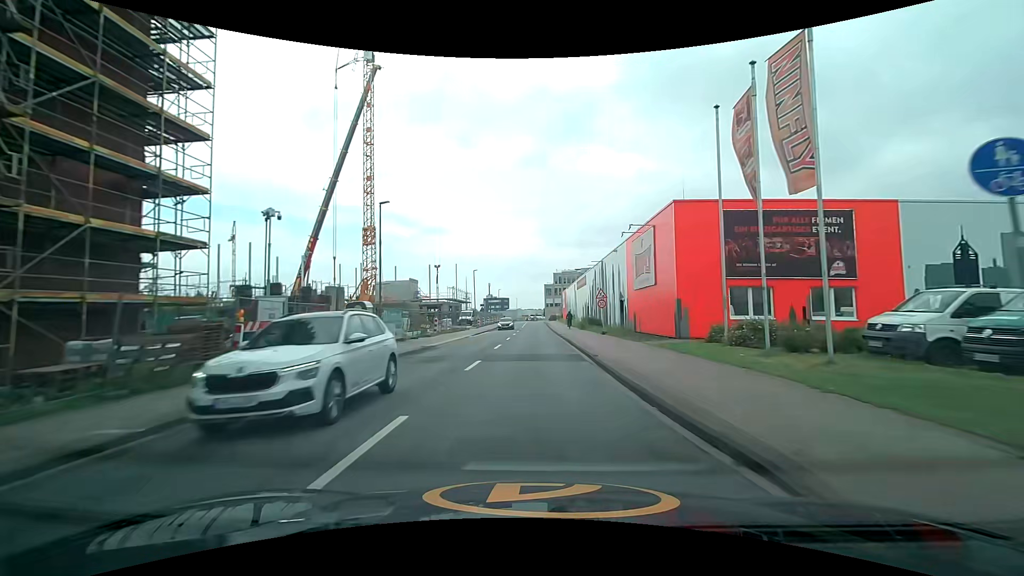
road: unclassified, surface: asphalt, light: Day
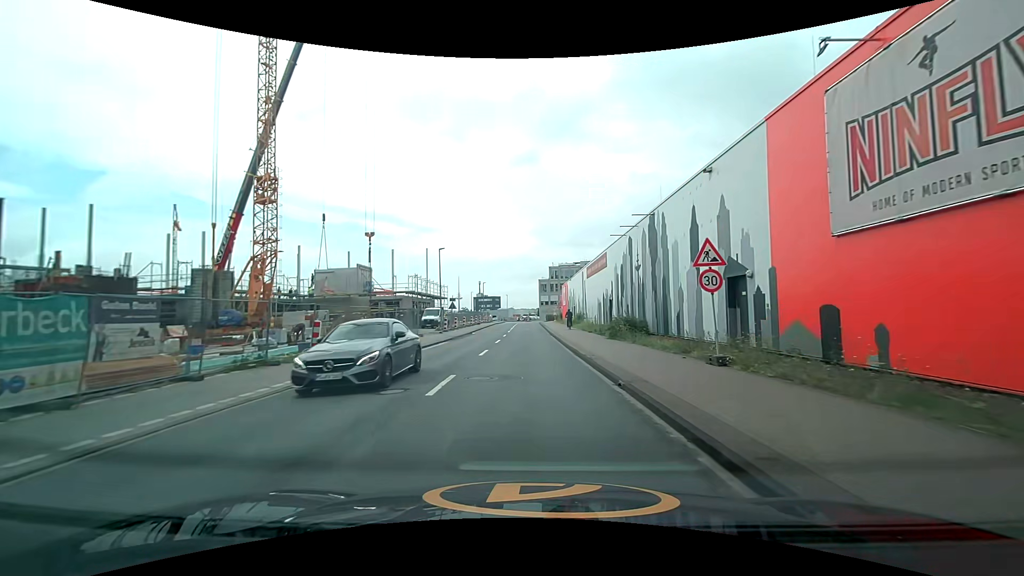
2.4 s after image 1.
(+0.1, +21.4) m; +1°
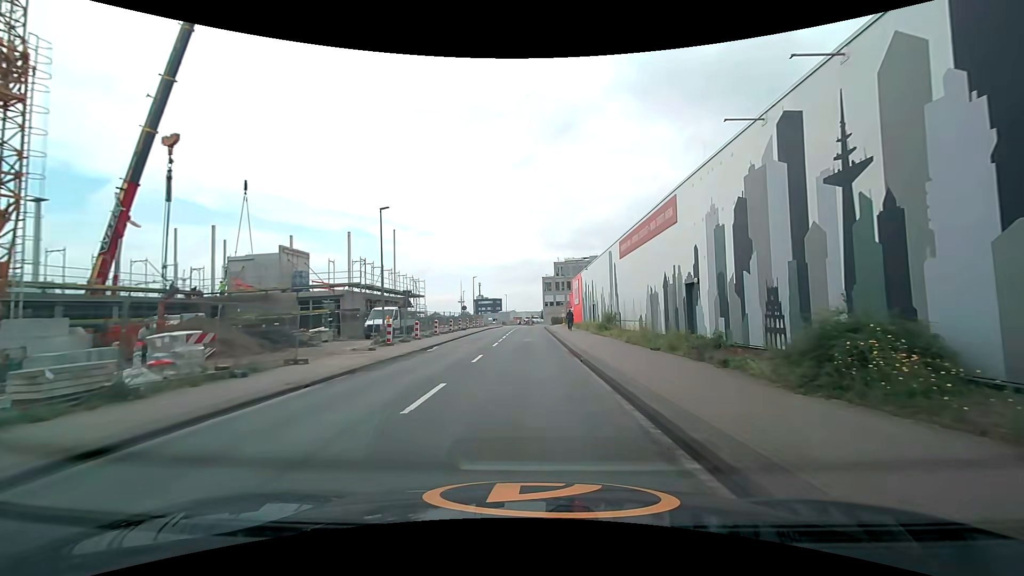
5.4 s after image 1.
(+0.1, +19.1) m; 0°
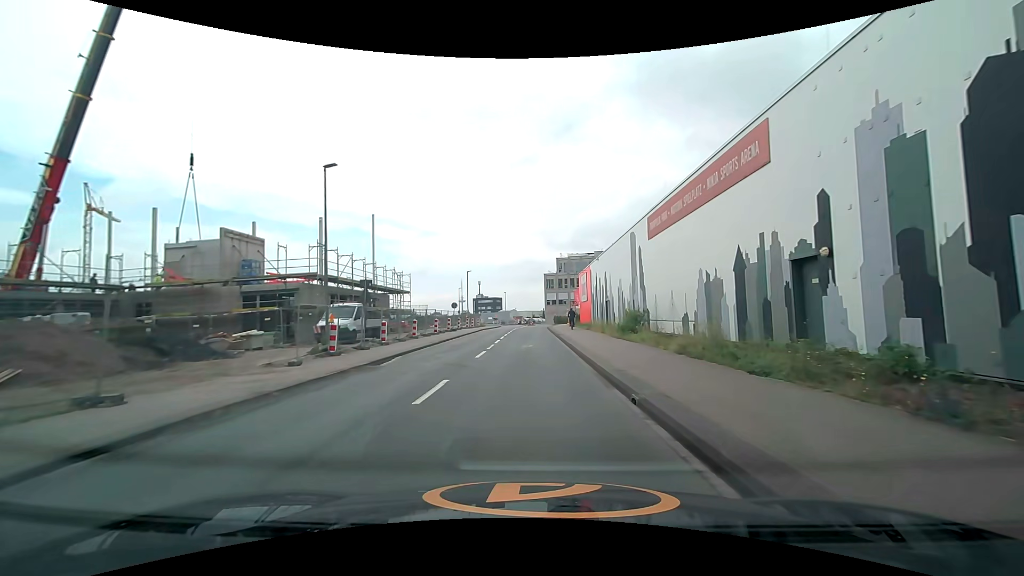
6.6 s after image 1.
(0.0, +8.2) m; 0°
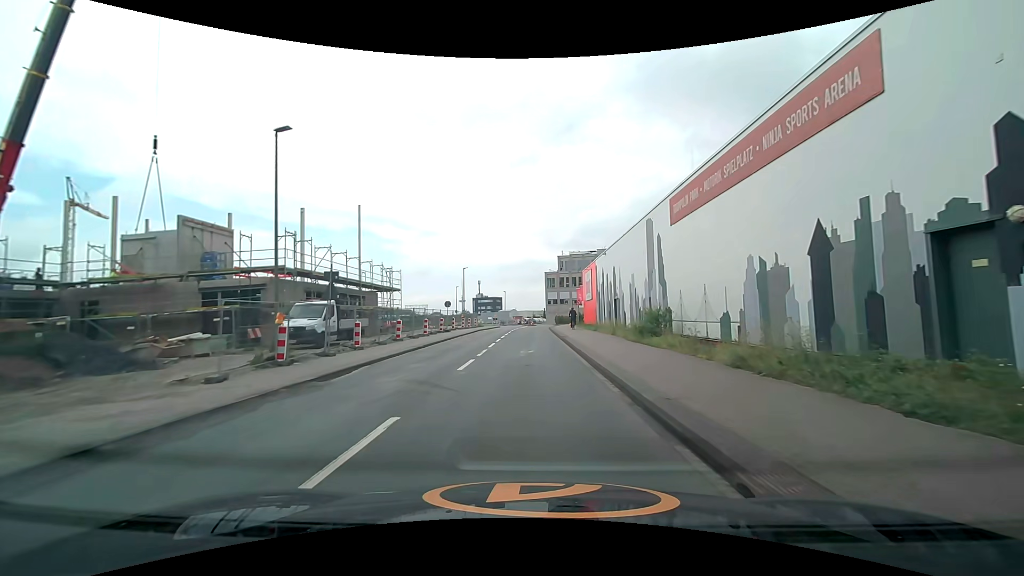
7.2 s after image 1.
(0.0, +4.1) m; +1°
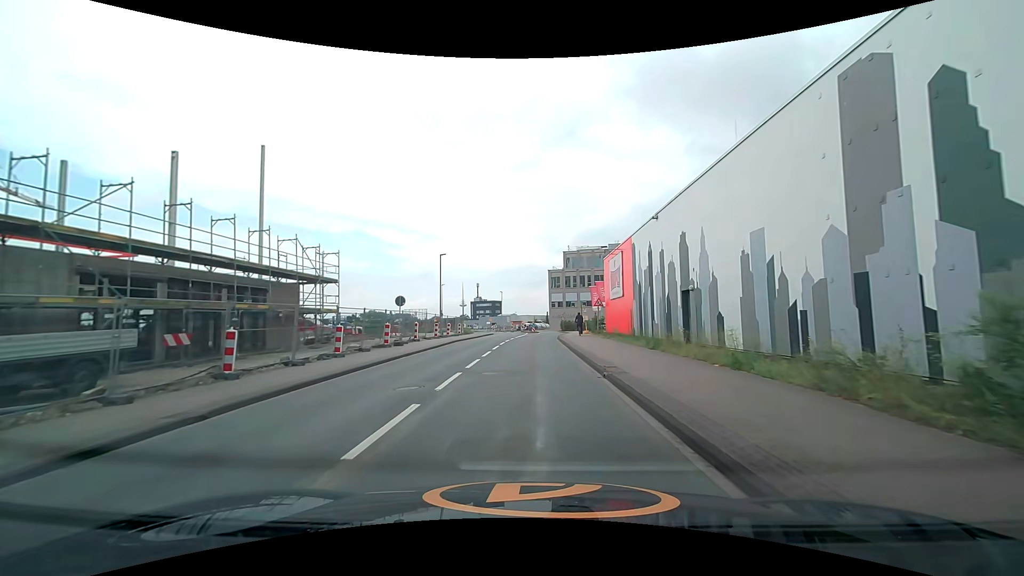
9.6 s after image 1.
(-0.1, +16.9) m; -1°
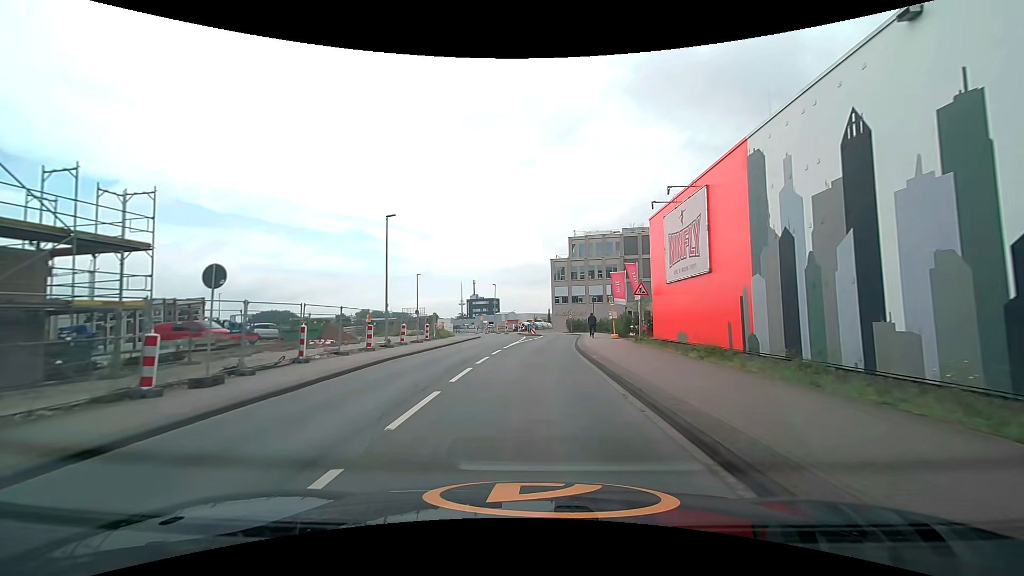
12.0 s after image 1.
(+0.2, +16.9) m; 0°
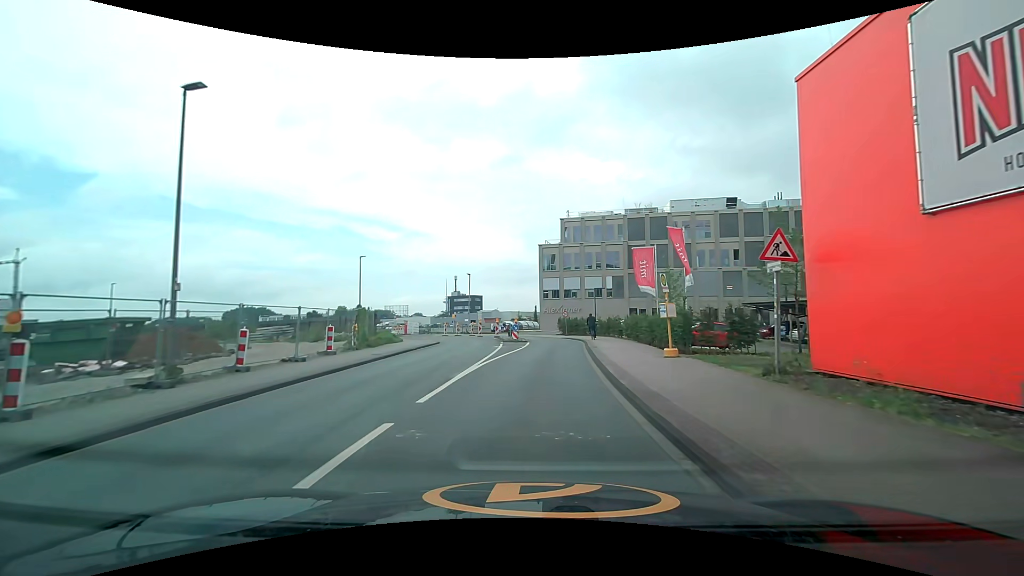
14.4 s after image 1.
(+0.3, +15.9) m; +2°
(0, +10) (0, +20) (+1, +30) (+1, +40) (-1, +50) (-8, +57) (-17, +61) (-26, +64) (-36, +65) (-46, +66) m
